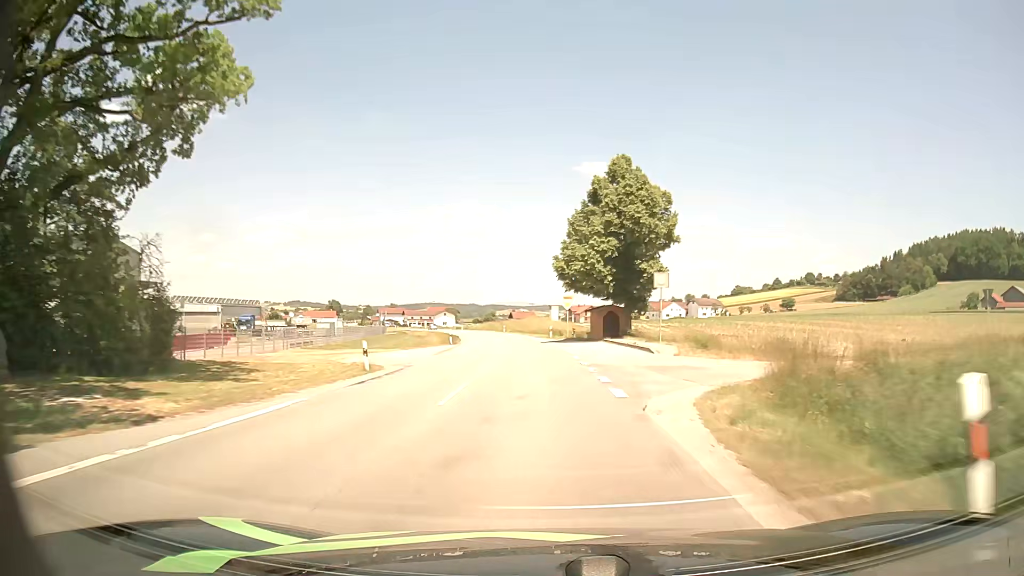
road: secondary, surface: asphalt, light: Day
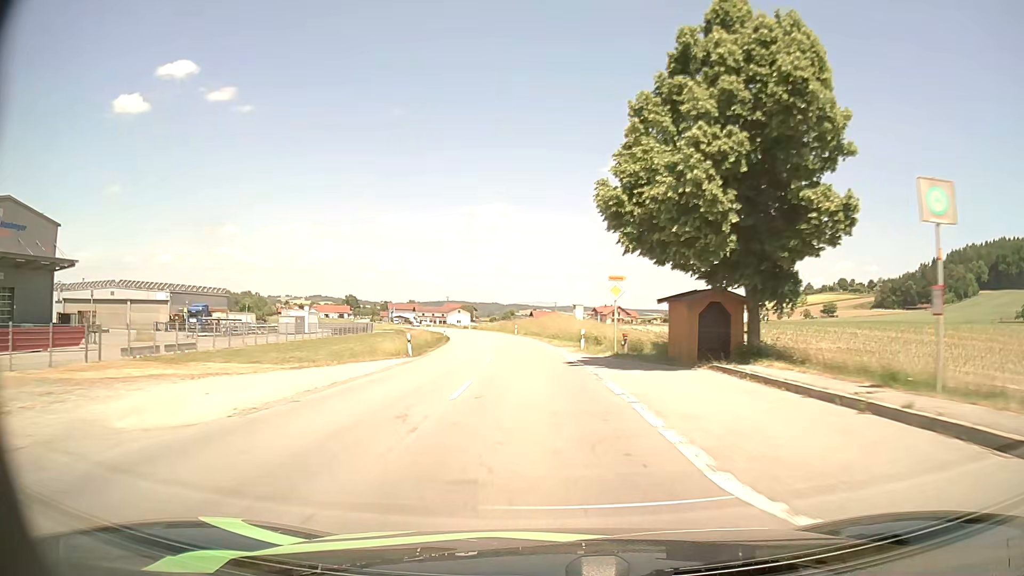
(-0.4, +23.5) m; -2°
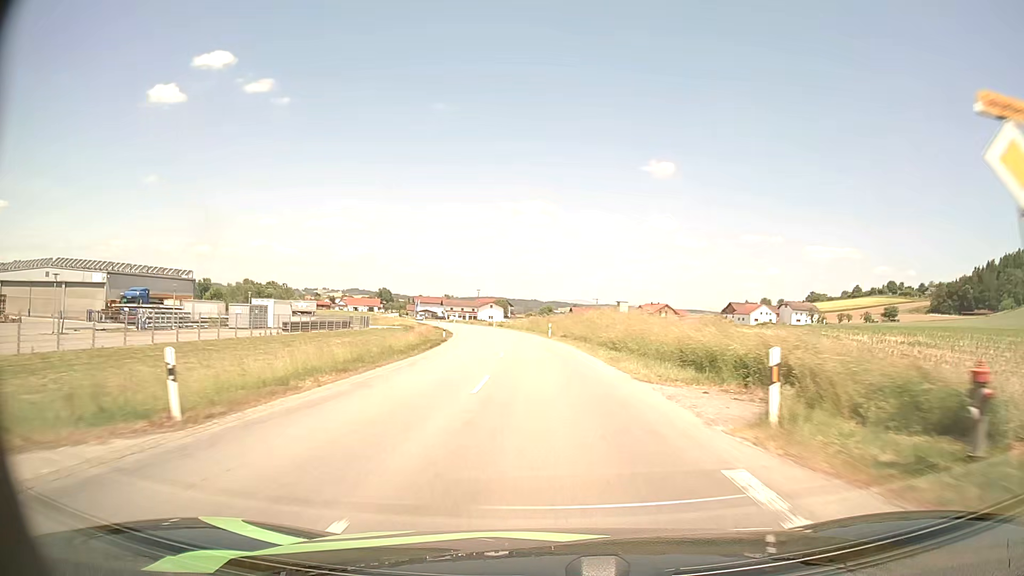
(-0.7, +23.4) m; -4°
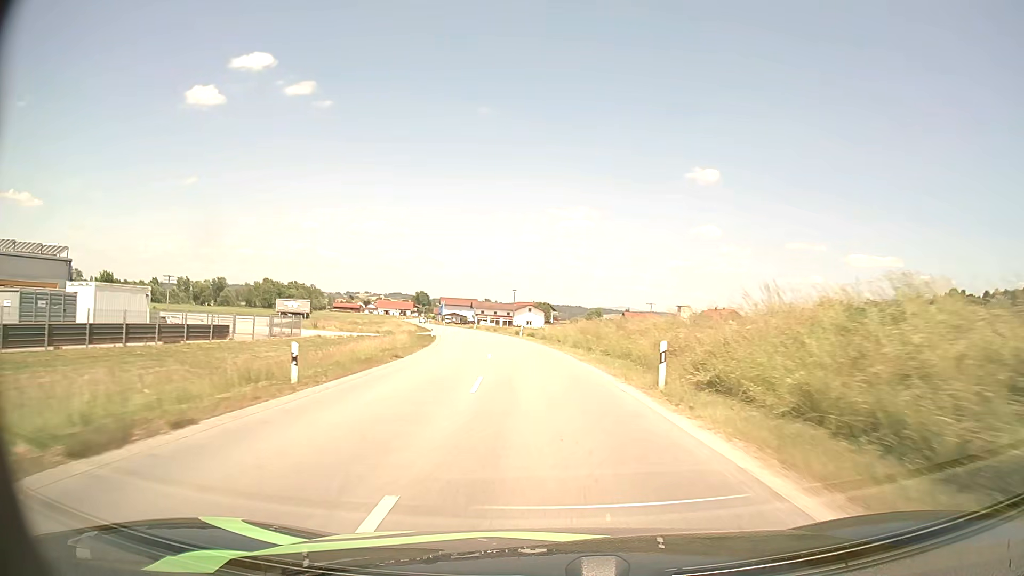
(-1.1, +35.5) m; -4°
(0, +10) (0, +20) (-1, +30) (-2, +40) (-3, +50) (-5, +60) (-7, +70) (-9, +79) (-11, +89) (-13, +99) m
